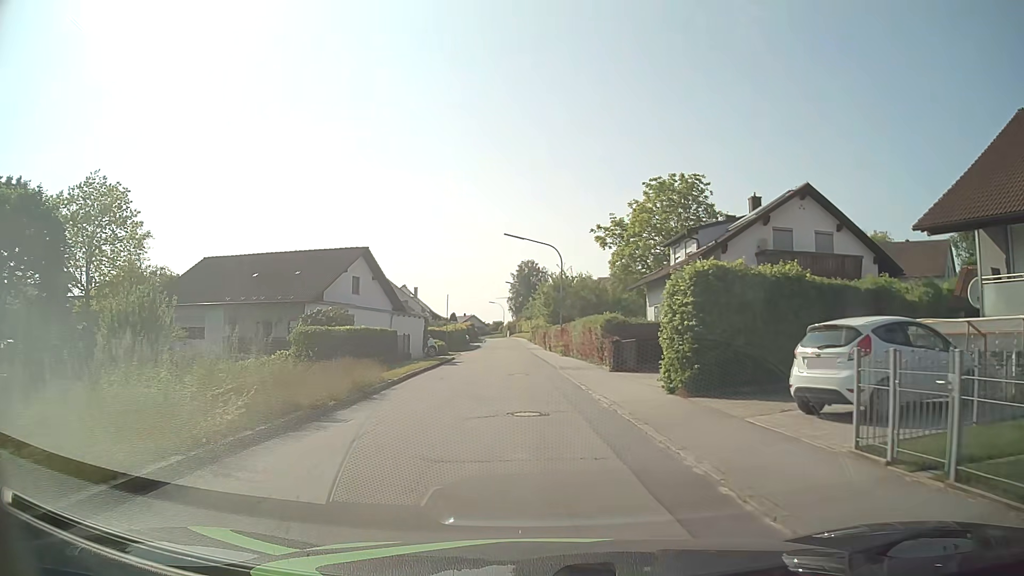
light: Day
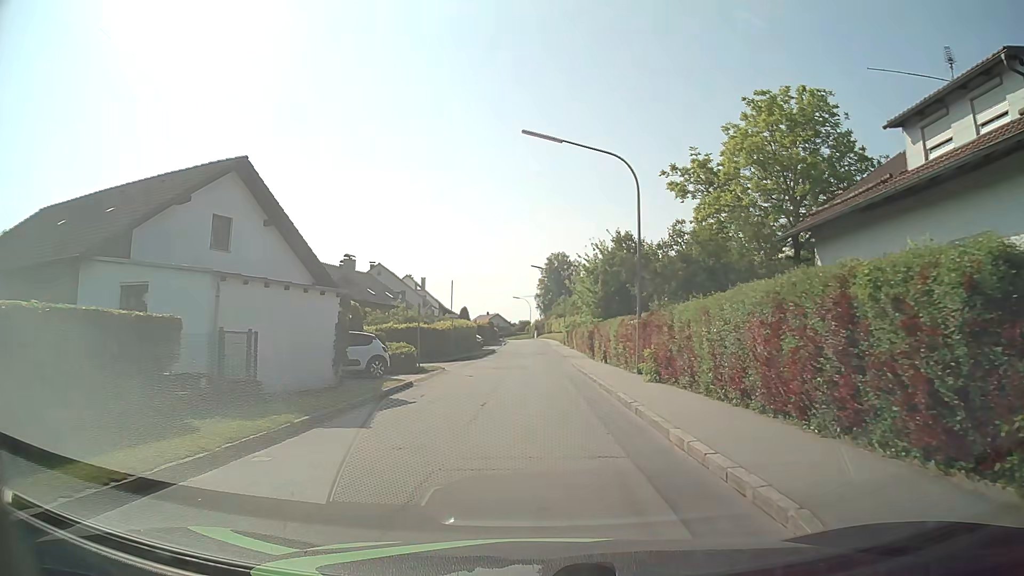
(-0.7, +21.8) m; -2°
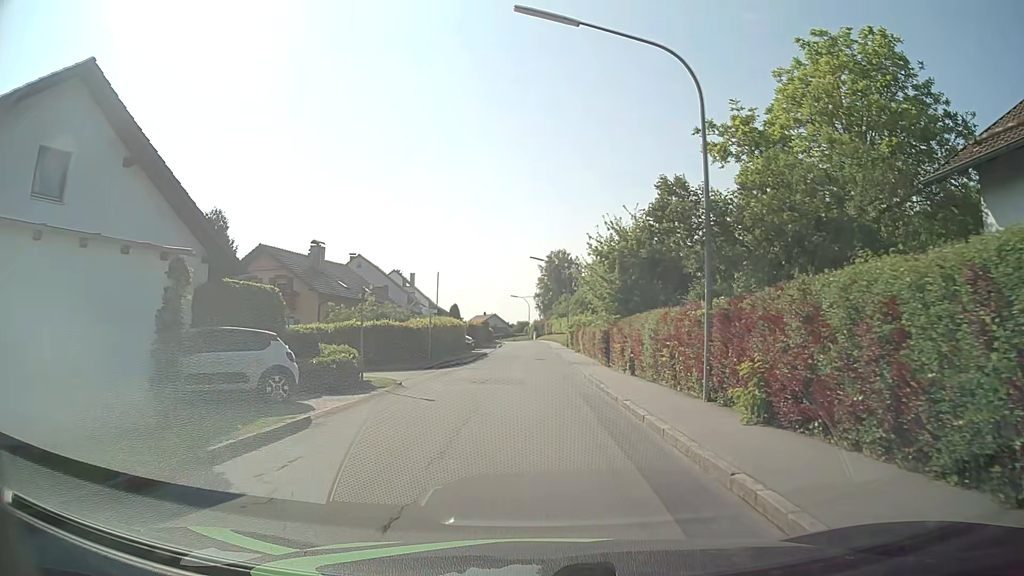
(0.0, +8.5) m; 0°
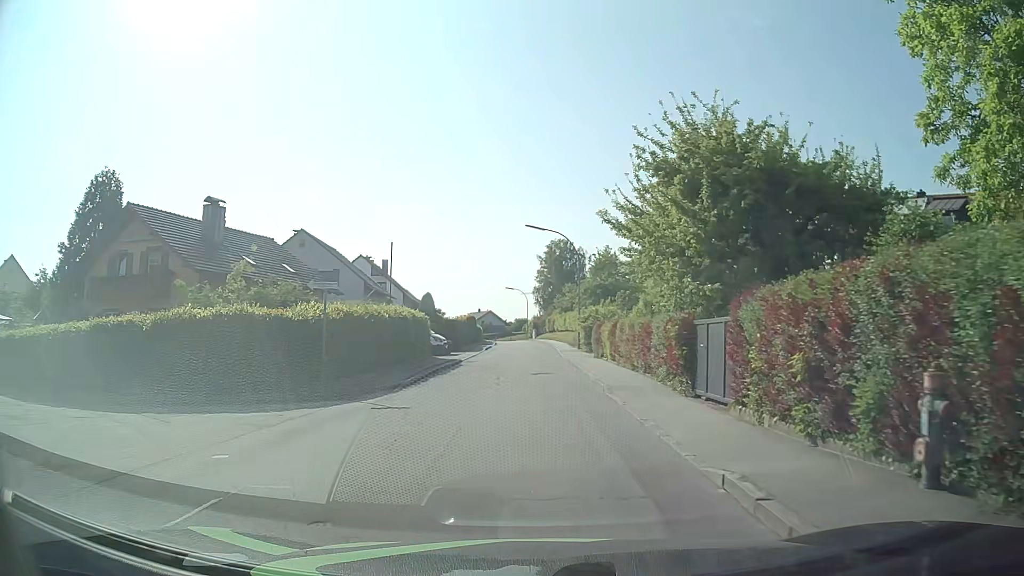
(-0.1, +16.6) m; 0°
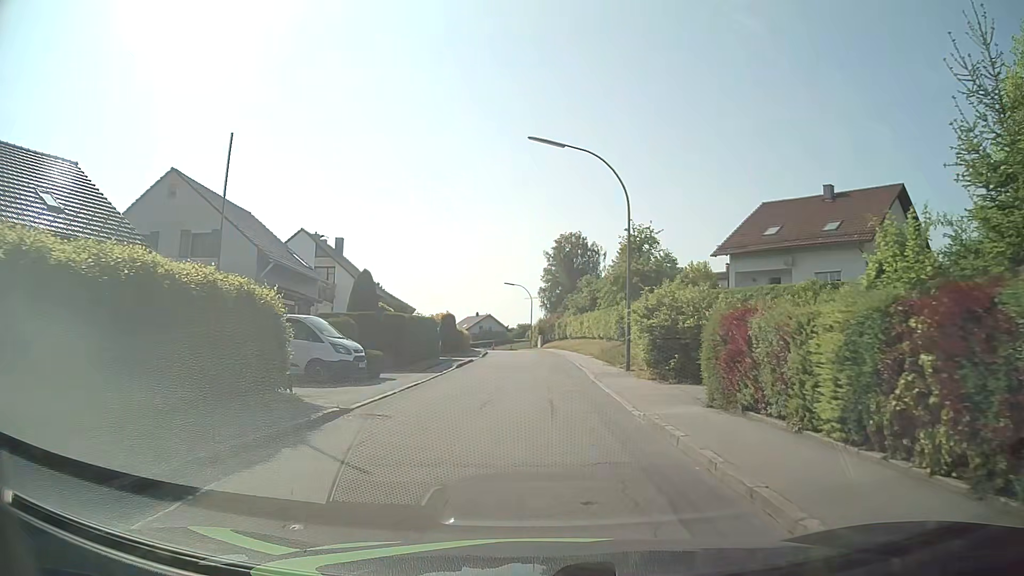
(-0.3, +20.9) m; -1°
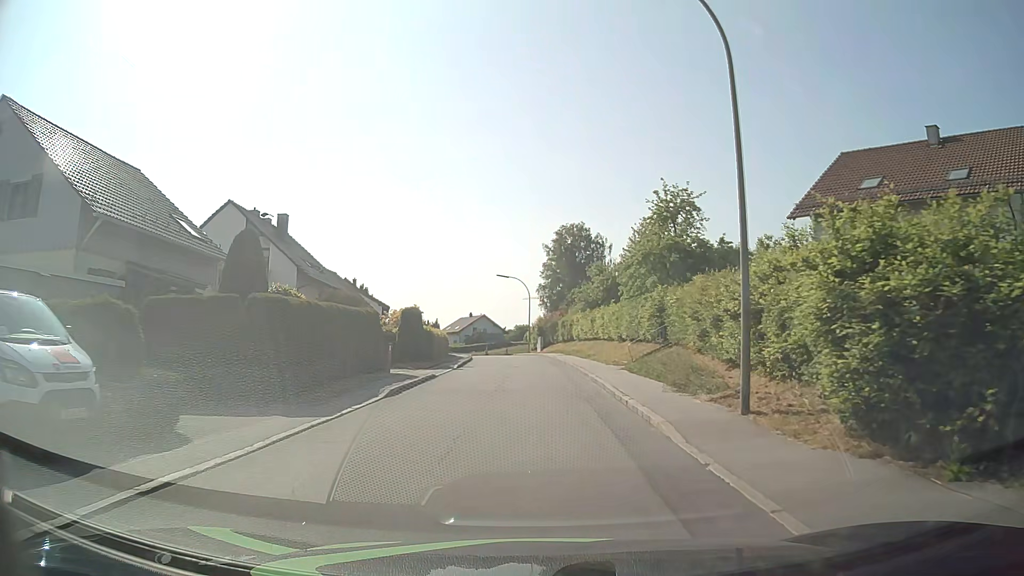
(0.0, +13.2) m; 0°
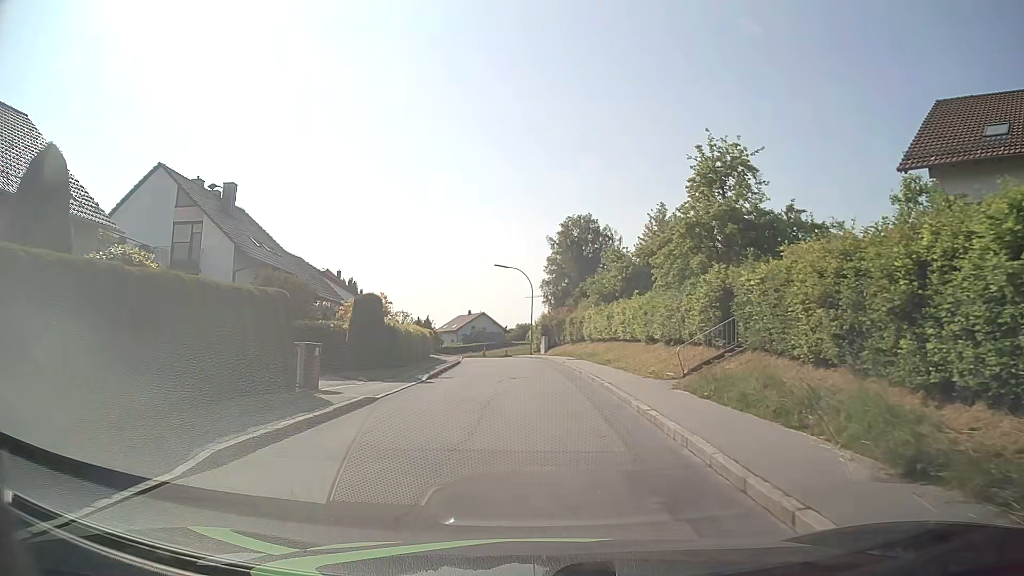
(0.0, +9.1) m; 0°
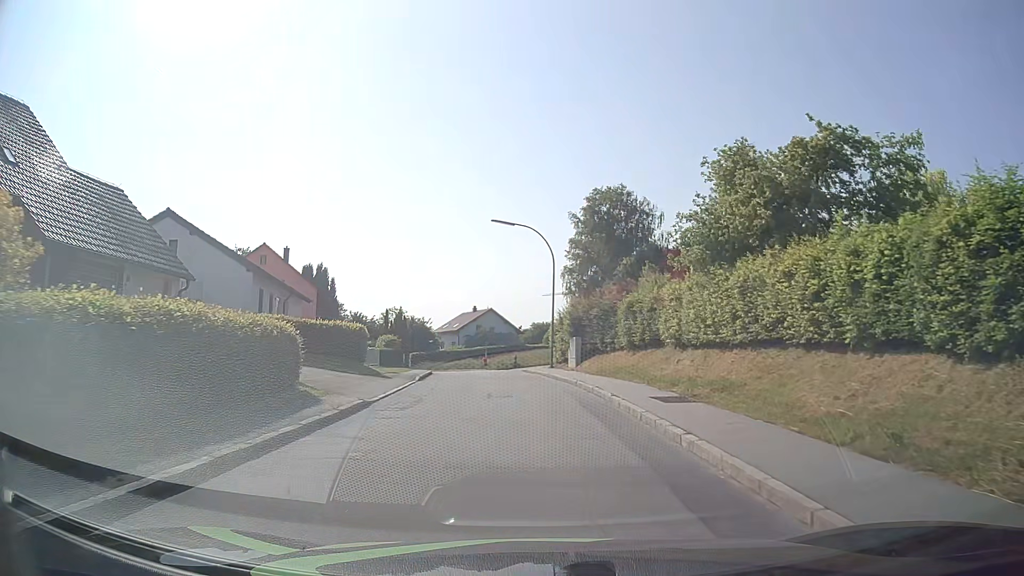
(-0.3, +23.5) m; -1°
(0, +10) (-1, +20) (-1, +30) (-3, +40) (-4, +50) (-7, +59) (-10, +69) (-14, +78) (-18, +87) (-22, +97) m
